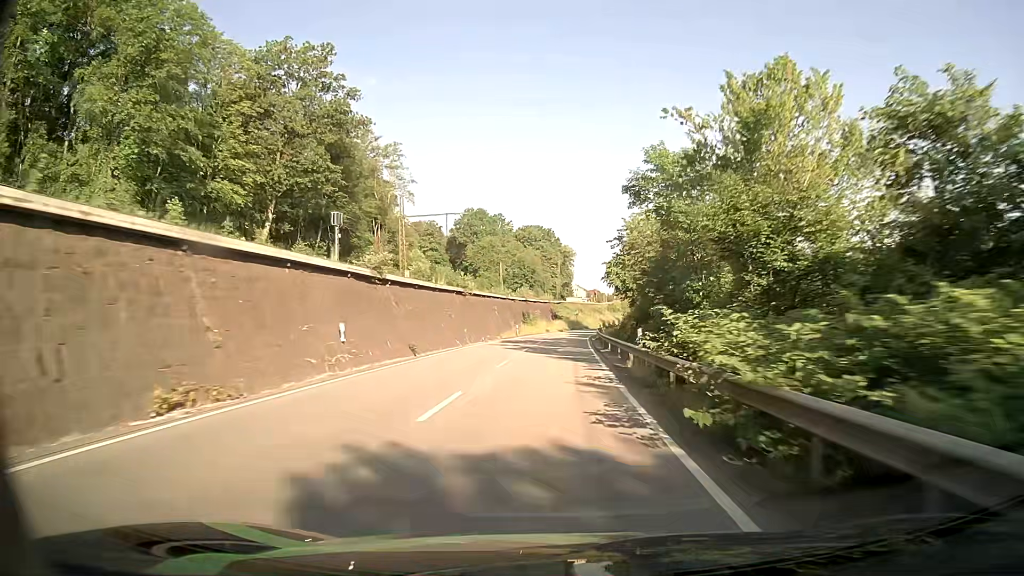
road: primary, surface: asphalt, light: Day
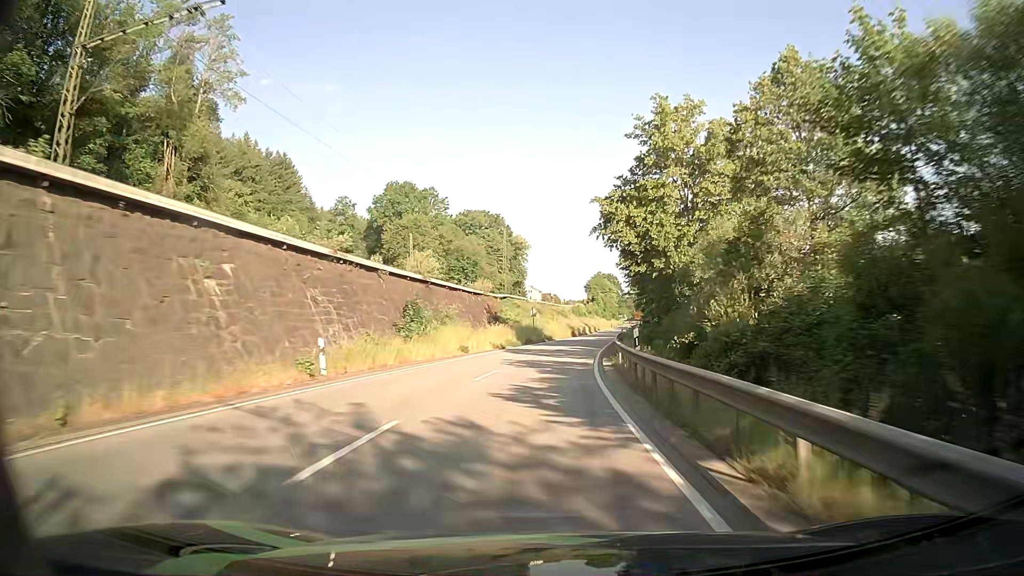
(+1.5, +51.5) m; +4°
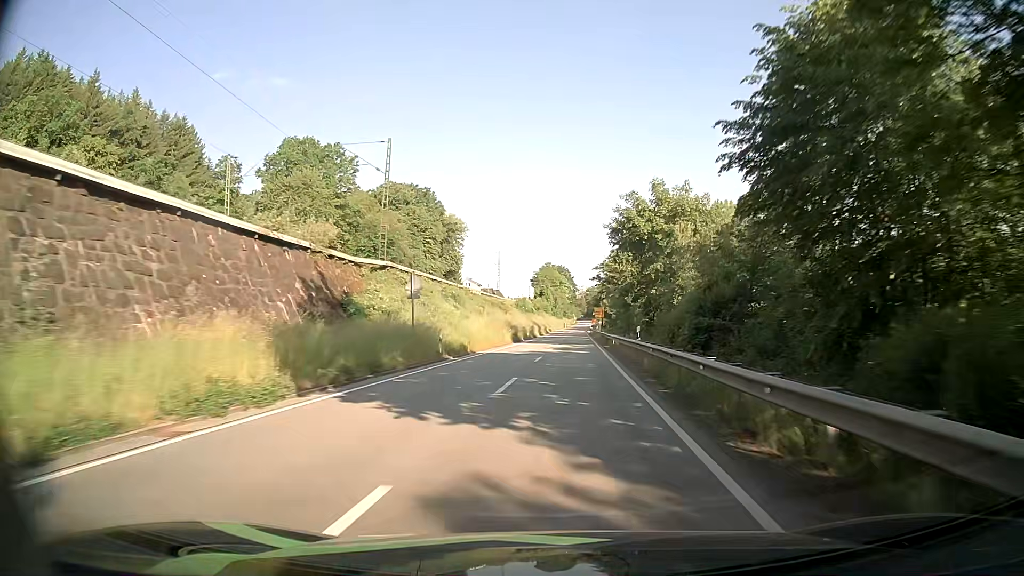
(+1.7, +39.3) m; +5°
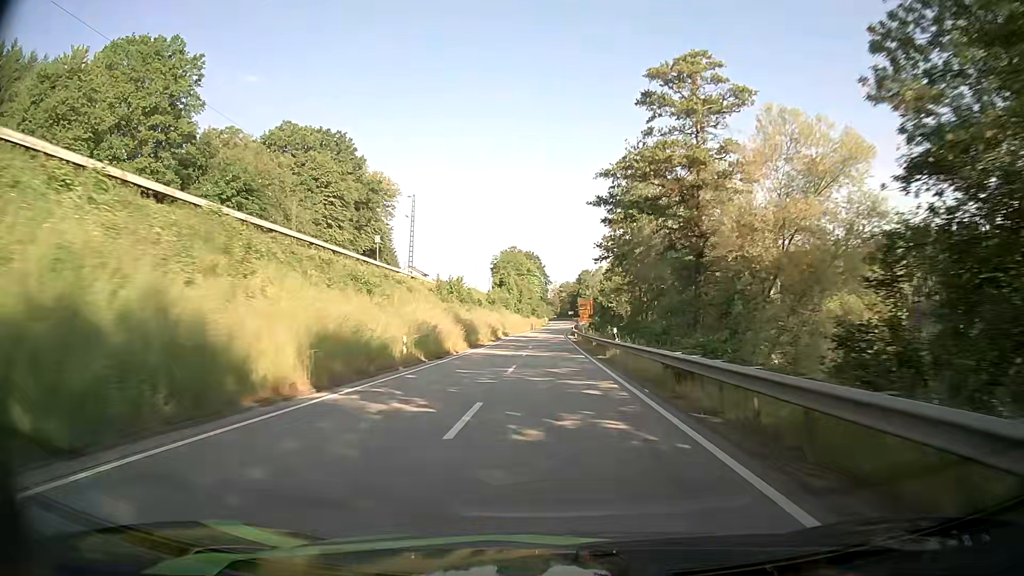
(+1.9, +53.2) m; +3°
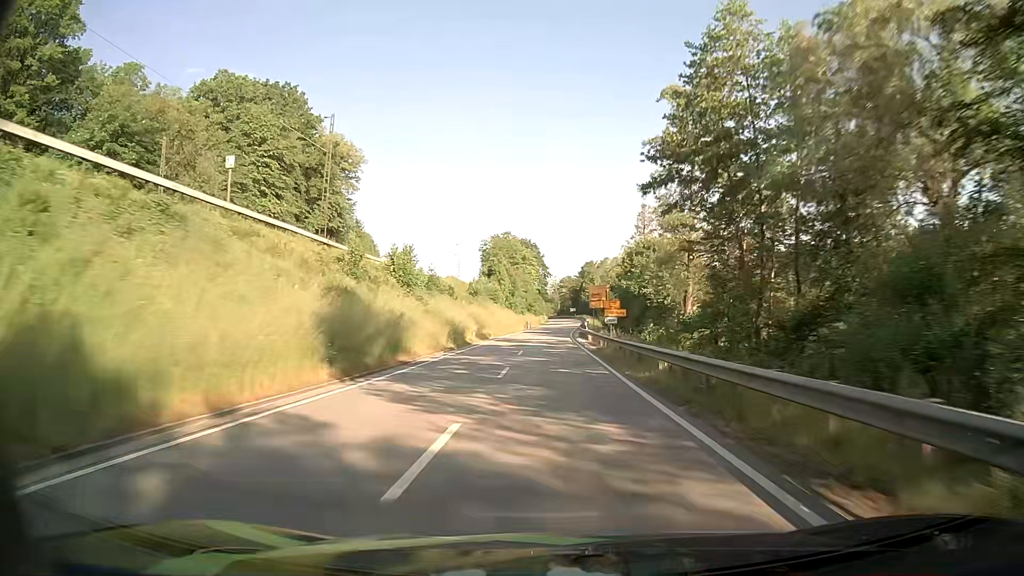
(-0.1, +26.7) m; 0°
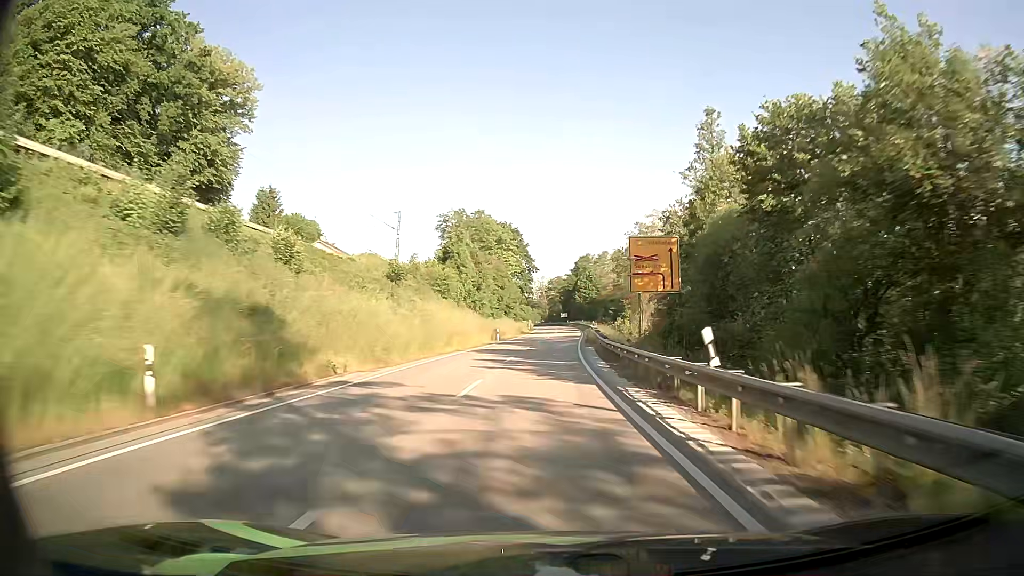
(+0.4, +40.3) m; +1°
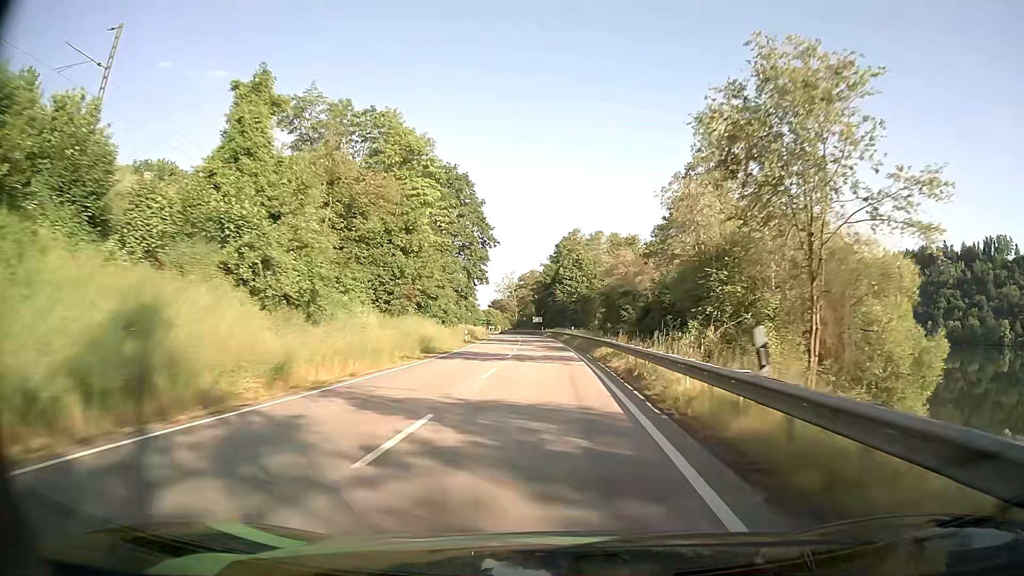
(+1.3, +54.0) m; +2°
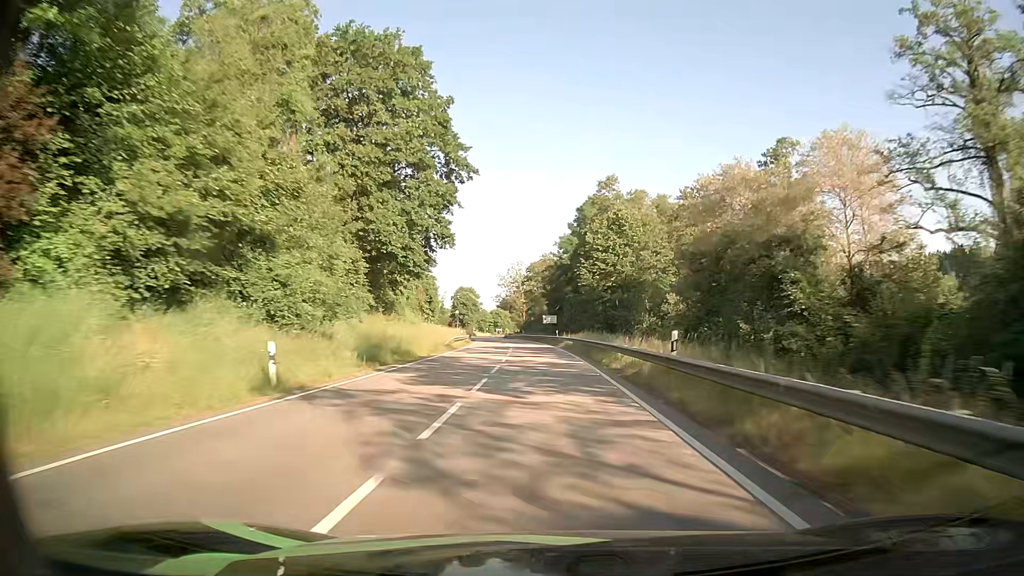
(-0.4, +41.0) m; -1°
(0, +10) (0, +20) (0, +30) (-1, +40) (-1, +50) (-2, +60) (-3, +70) (-3, +80) (-4, +90) (-6, +100) m
